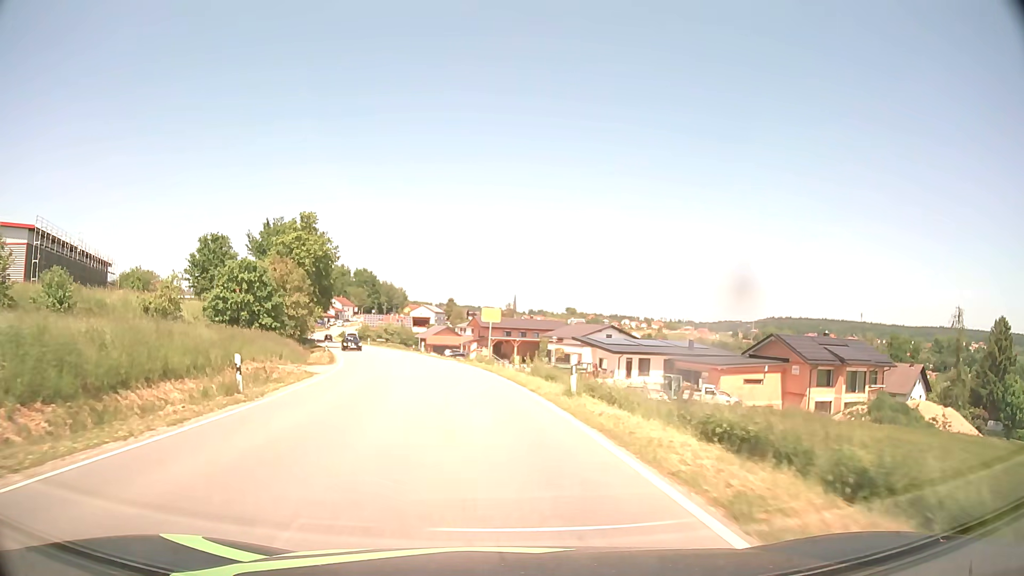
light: Day
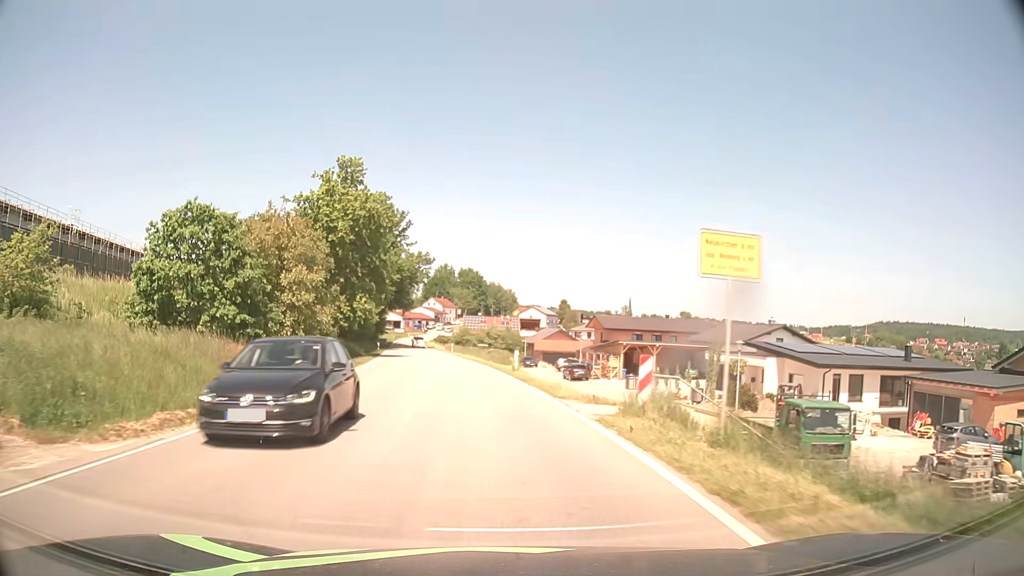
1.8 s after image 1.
(-2.0, +26.0) m; -9°
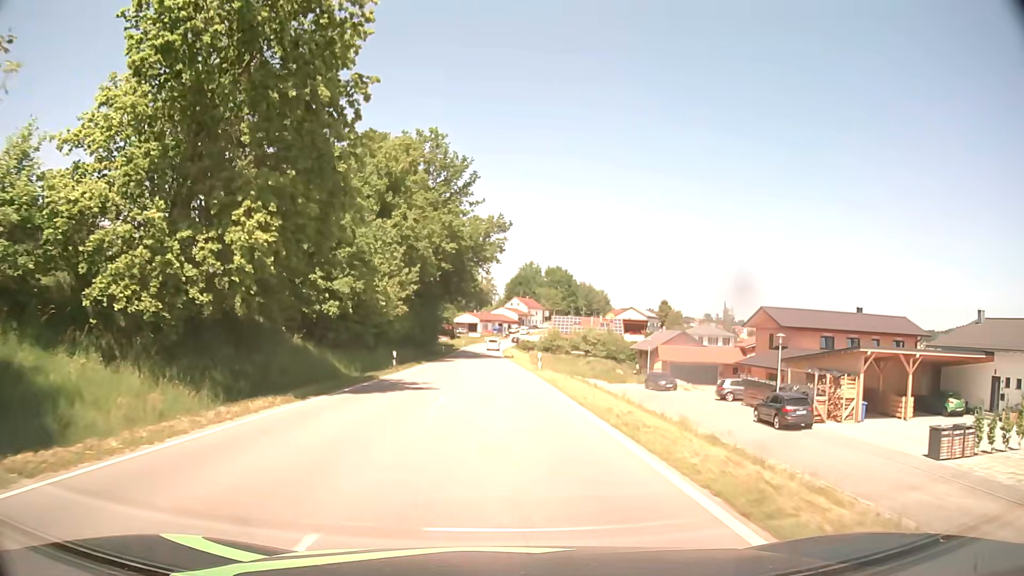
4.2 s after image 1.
(-2.6, +34.0) m; -7°
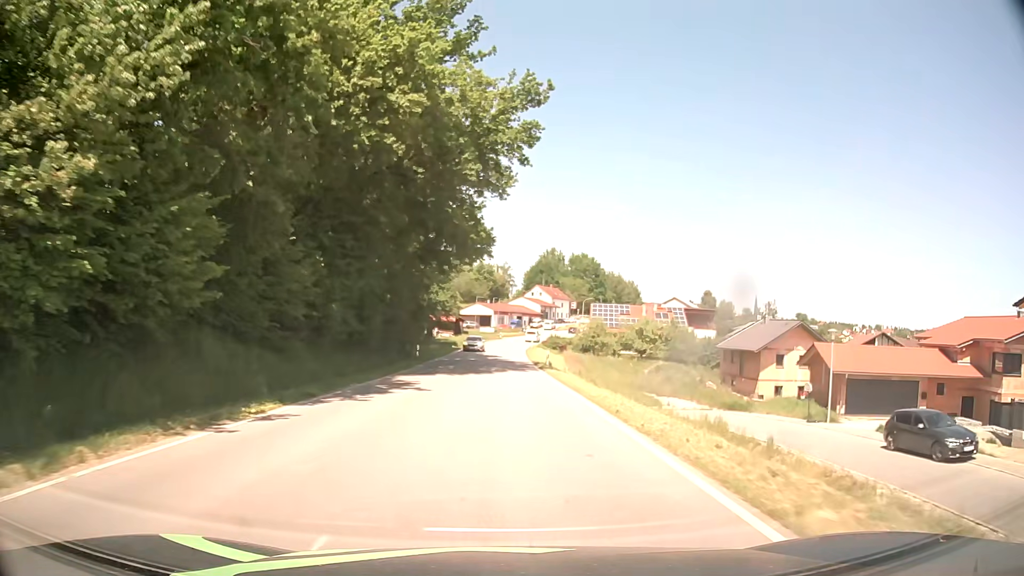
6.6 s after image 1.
(-0.9, +35.8) m; -2°
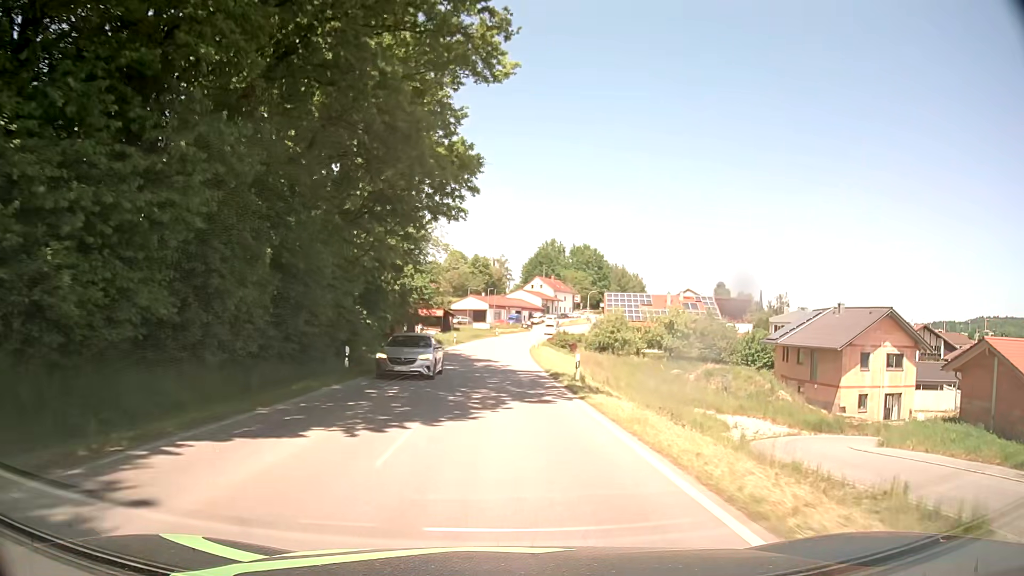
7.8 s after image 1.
(0.0, +17.2) m; 0°
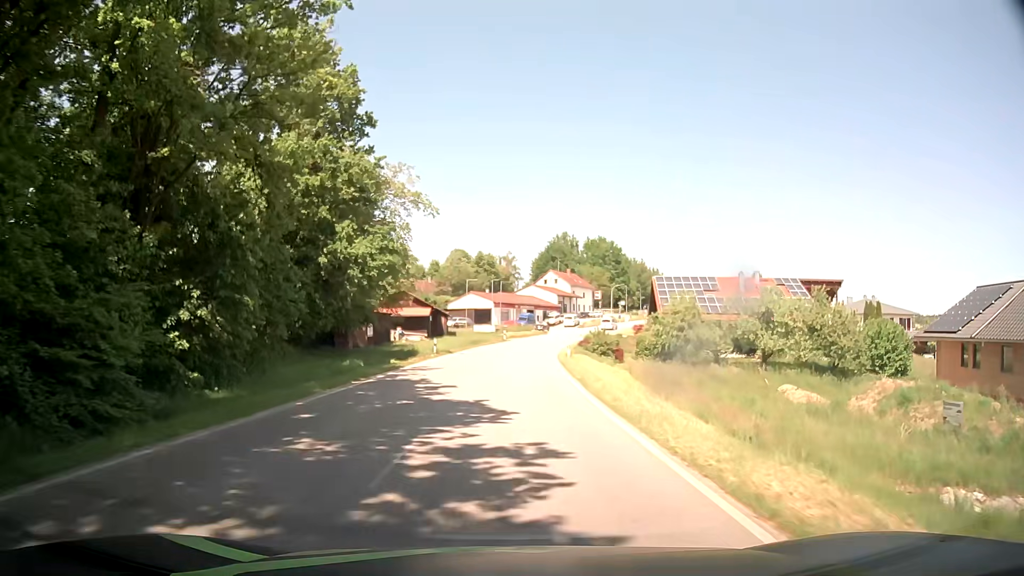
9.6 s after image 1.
(-0.1, +24.7) m; -1°
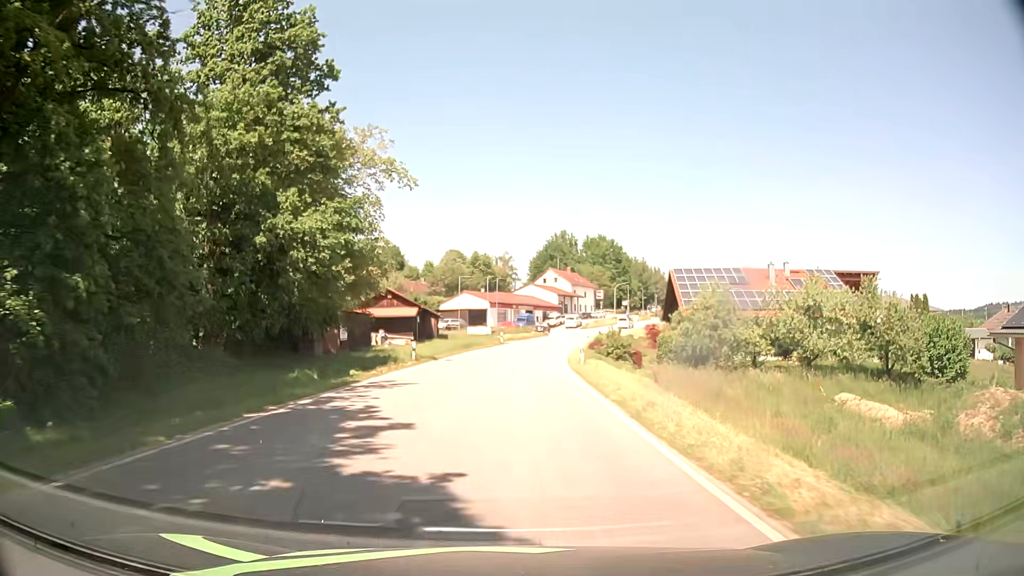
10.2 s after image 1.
(0.0, +8.0) m; 0°
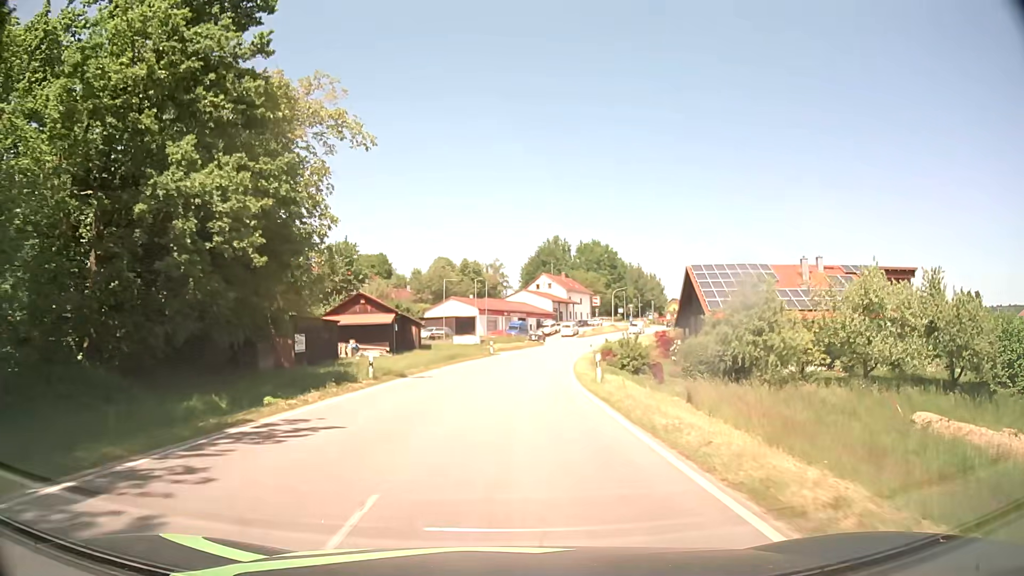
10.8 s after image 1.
(0.0, +8.1) m; 0°
(0, +10) (+1, +20) (+1, +30) (+2, +40) (+4, +50) (+5, +60) (+7, +69) (+10, +79) (+13, +89) (+16, +98) m
